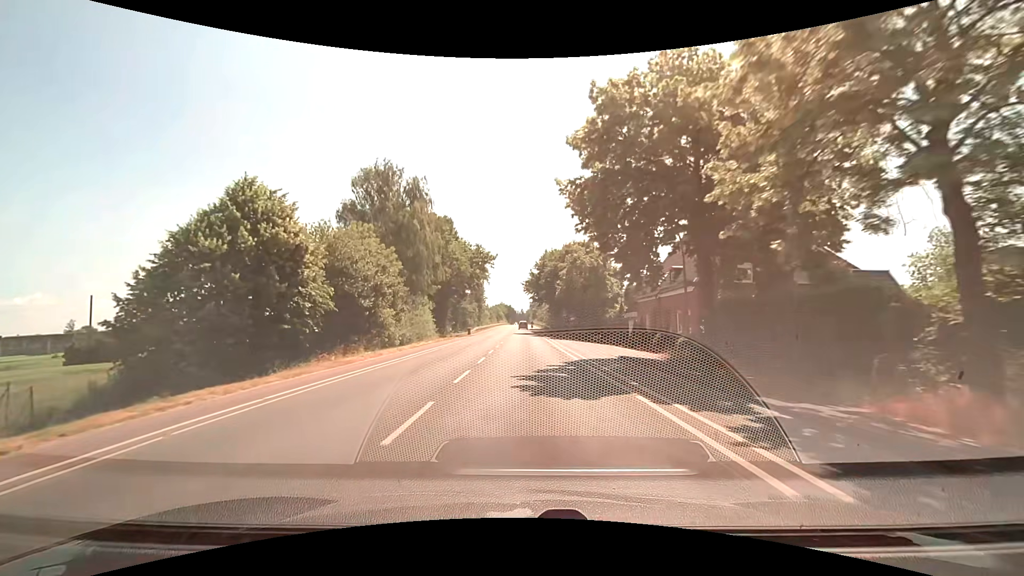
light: Day
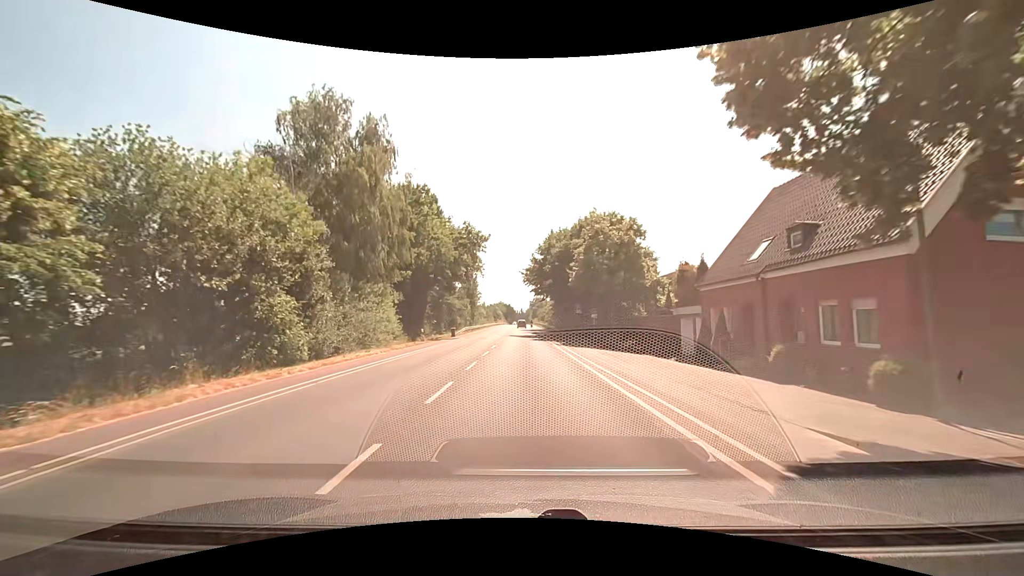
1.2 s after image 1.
(0.0, +15.1) m; 0°
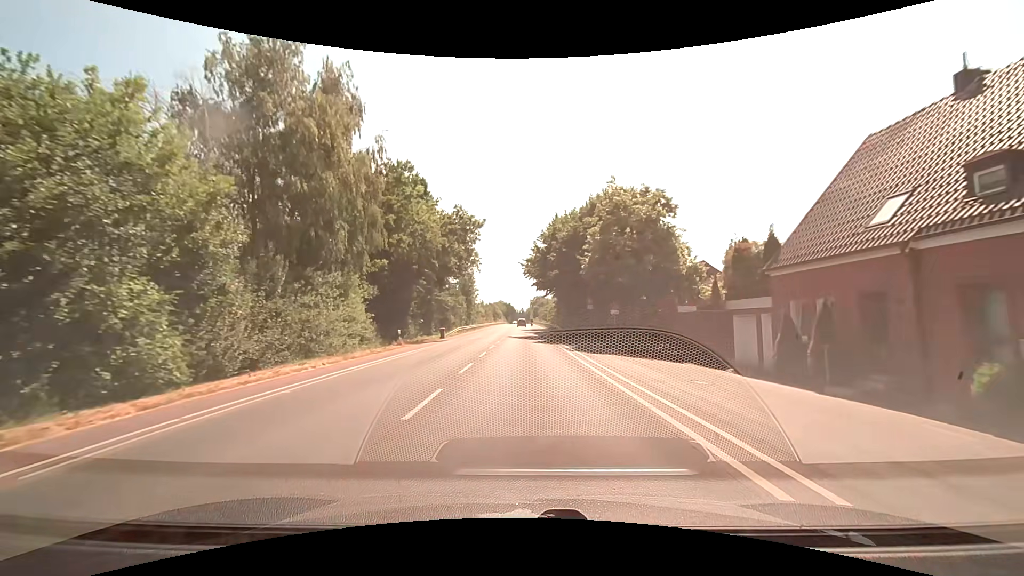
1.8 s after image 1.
(0.0, +7.6) m; 0°
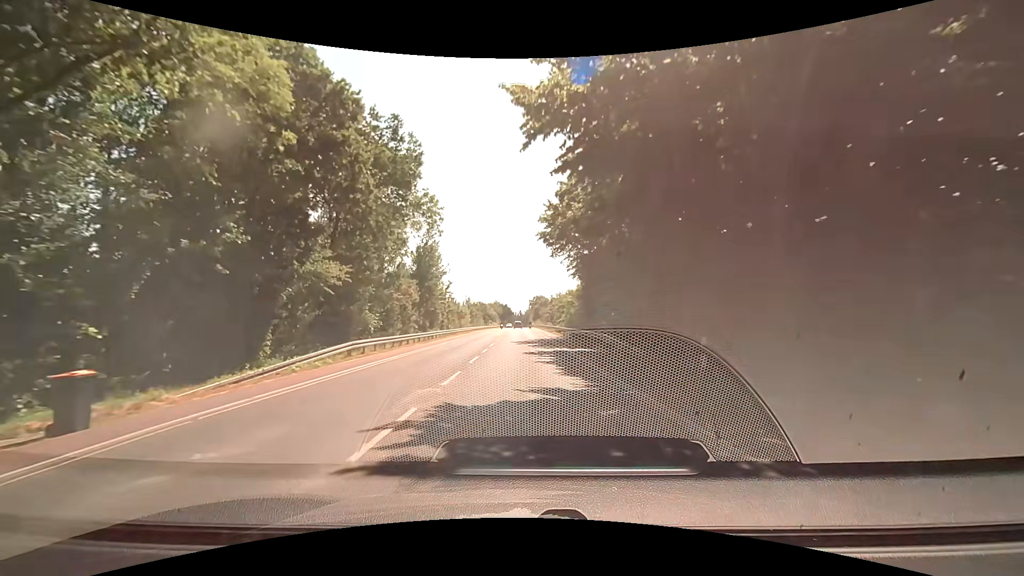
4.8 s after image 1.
(+0.1, +37.8) m; +1°
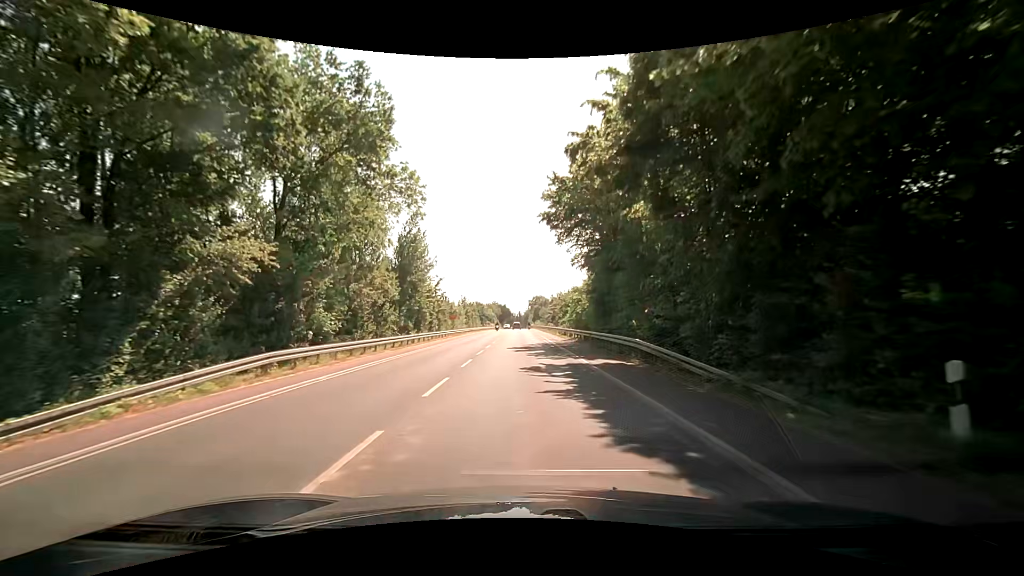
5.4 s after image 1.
(-0.1, +7.6) m; -1°
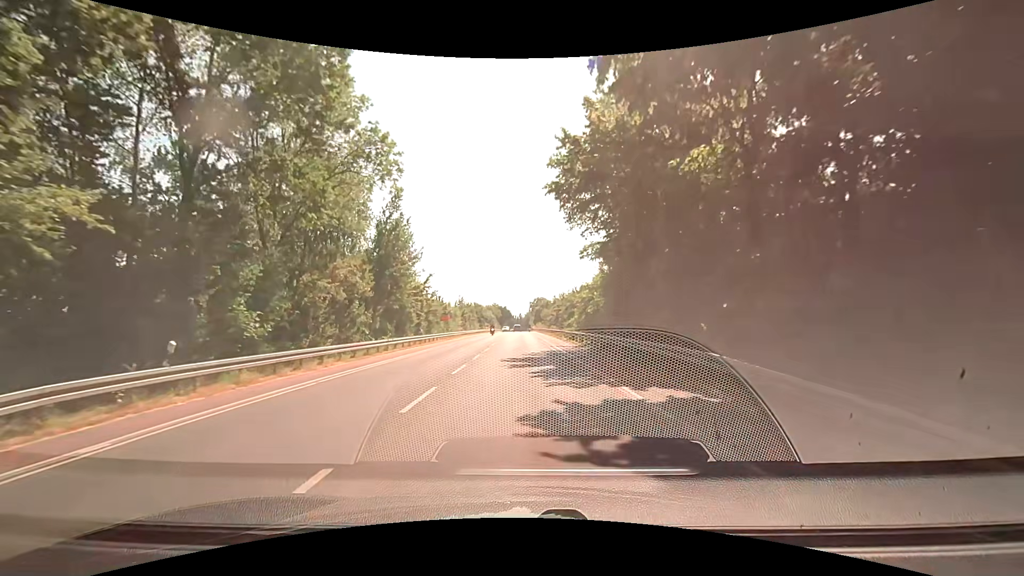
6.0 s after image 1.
(-0.1, +7.6) m; 0°
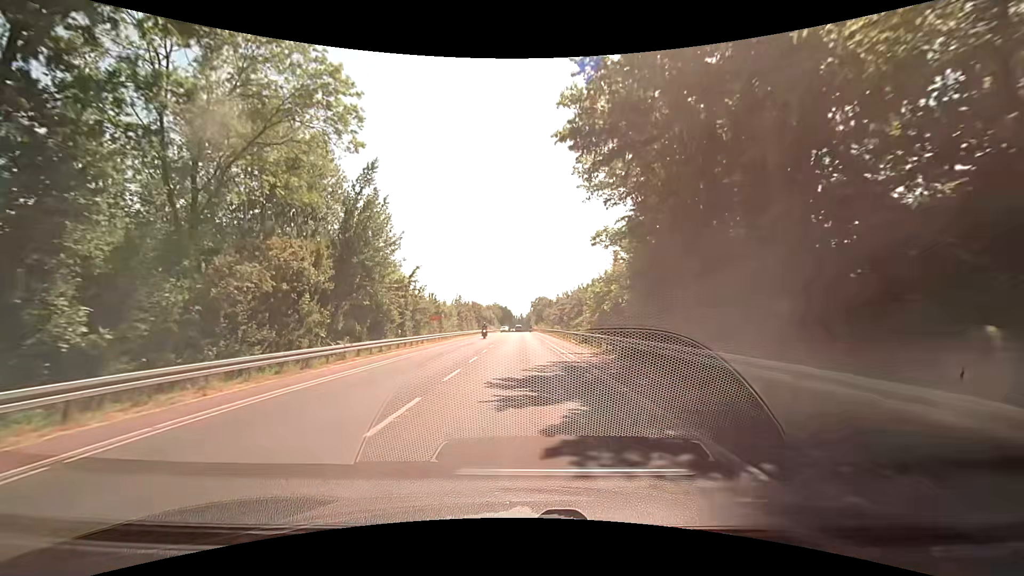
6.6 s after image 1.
(0.0, +7.5) m; 0°
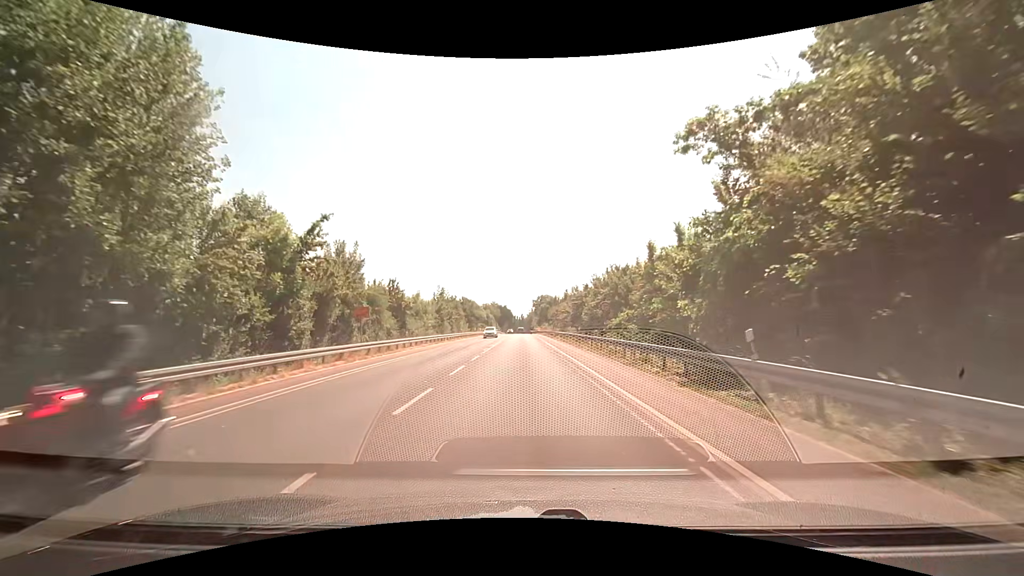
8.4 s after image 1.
(-0.2, +22.6) m; 0°
(0, +10) (0, +20) (0, +30) (0, +40) (0, +50) (-1, +60) (-1, +70) (-1, +80) (-1, +90) (-1, +100) m
